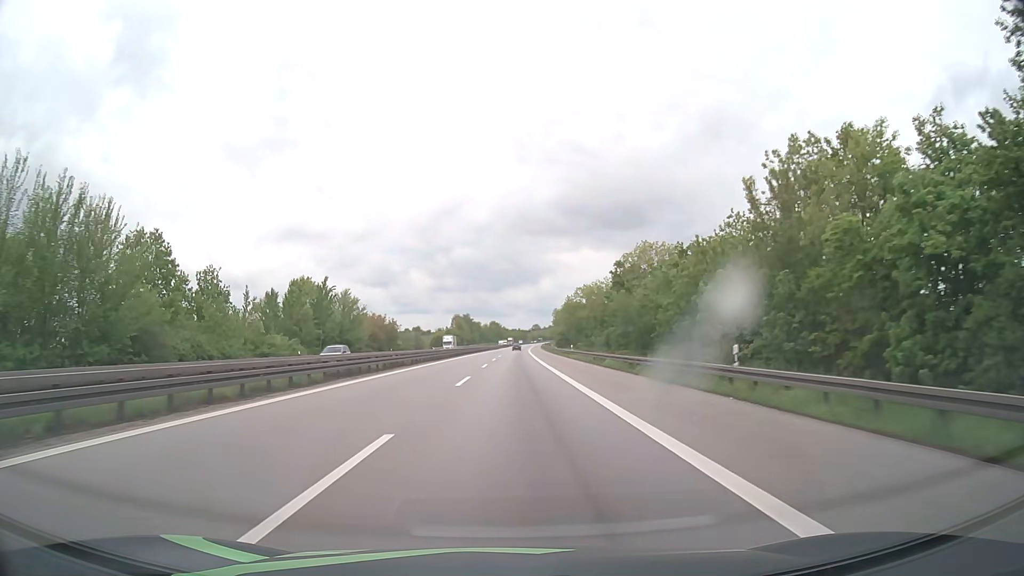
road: motorway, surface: asphalt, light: Day
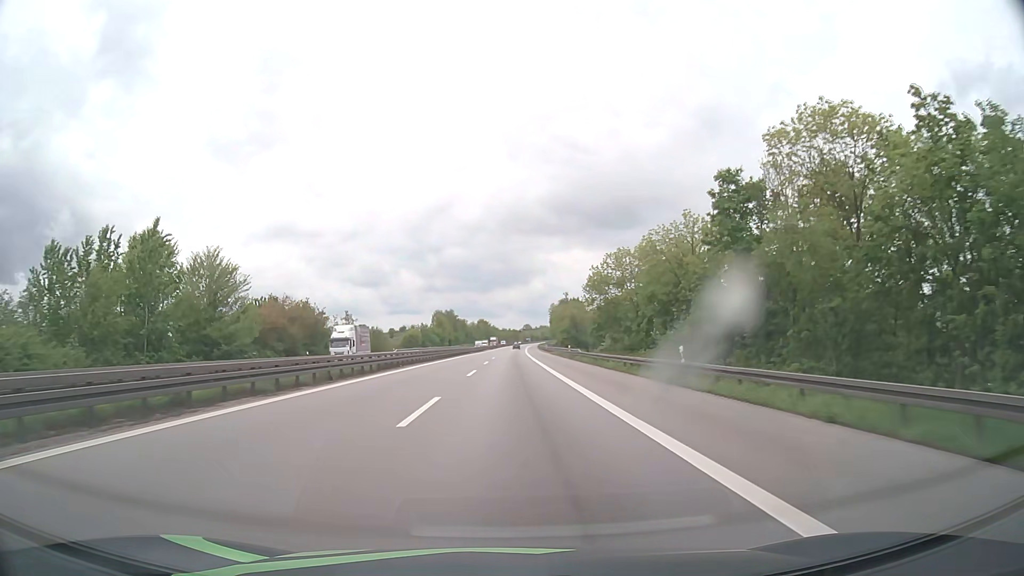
(+0.4, +47.2) m; +1°
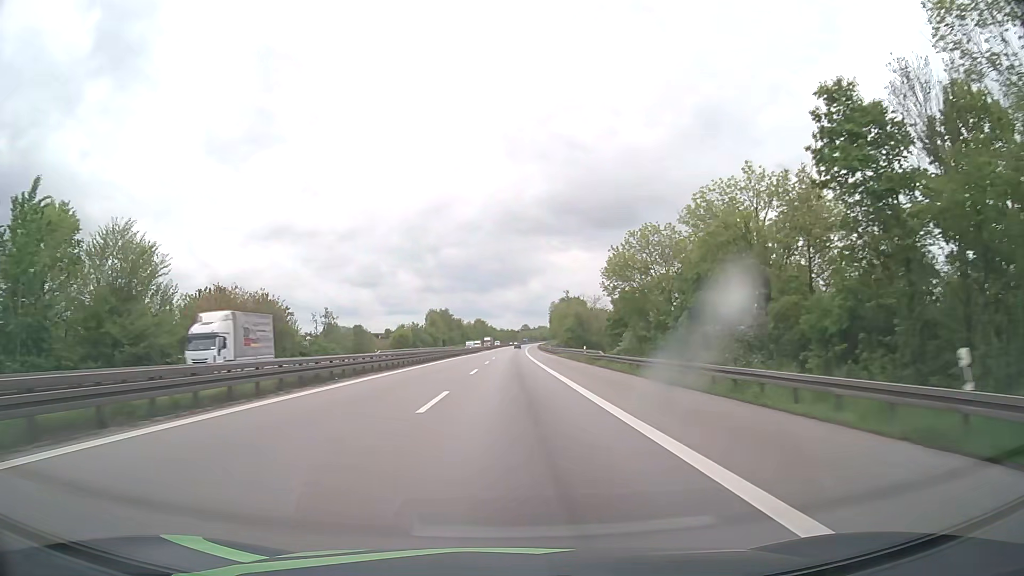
(+0.1, +15.8) m; 0°
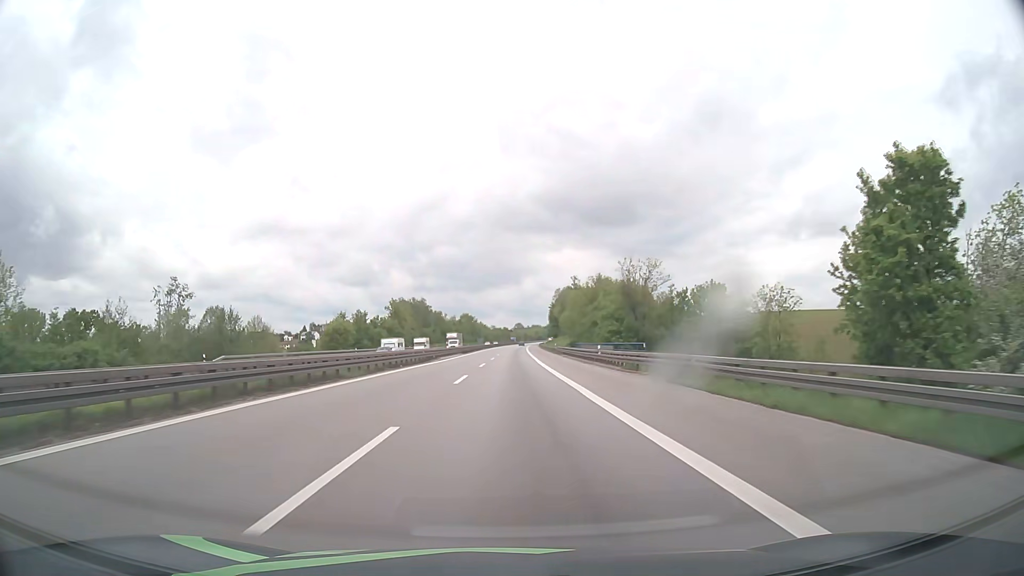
(+0.4, +63.2) m; +1°
(0, +10) (0, +20) (0, +30) (0, +40) (0, +50) (0, +60) (+1, +70) (+1, +80) (+1, +90) (+1, +100) m
